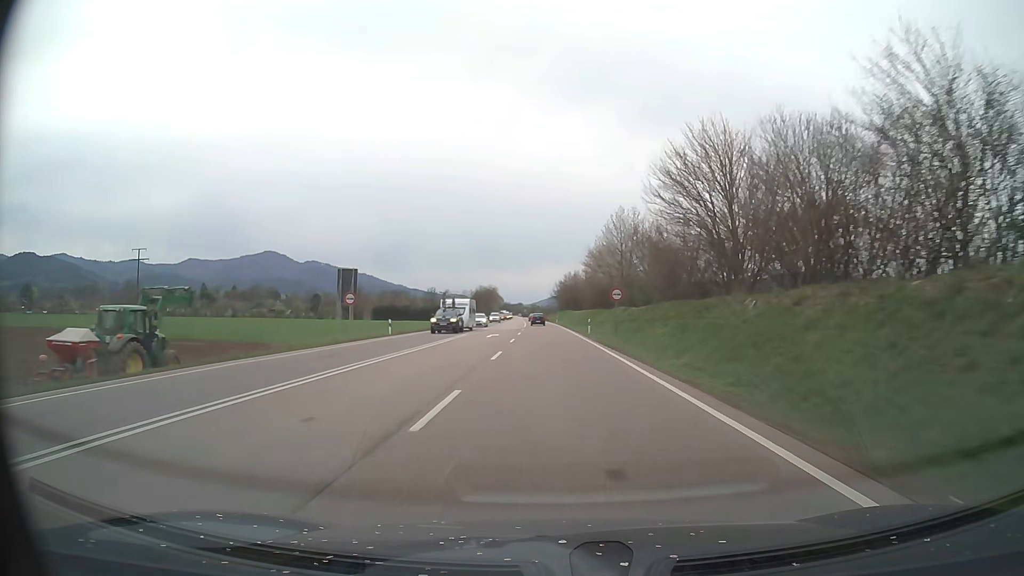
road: trunk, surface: asphalt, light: Day
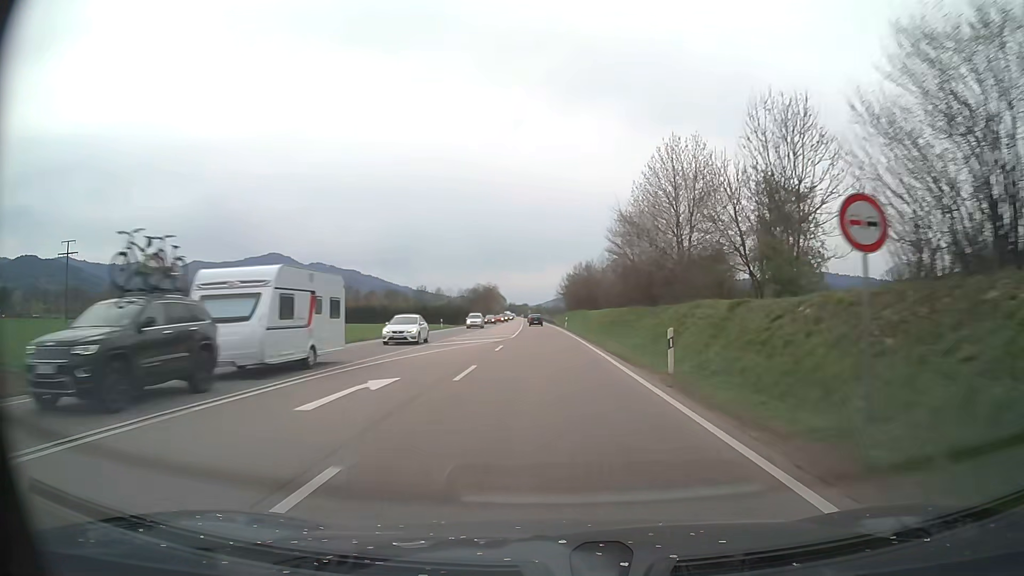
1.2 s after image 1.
(-0.1, +30.0) m; 0°
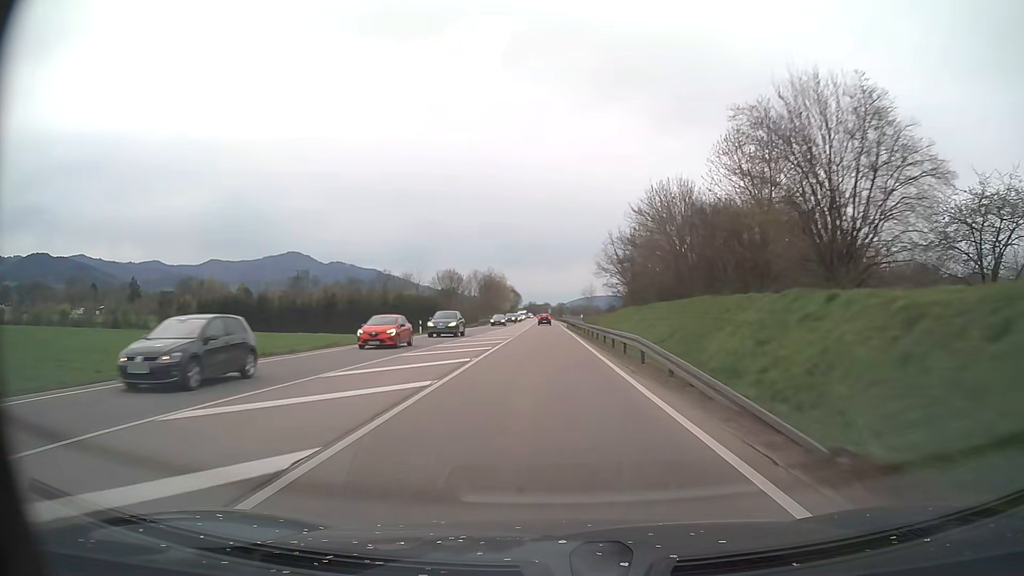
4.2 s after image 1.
(-1.5, +74.9) m; -2°
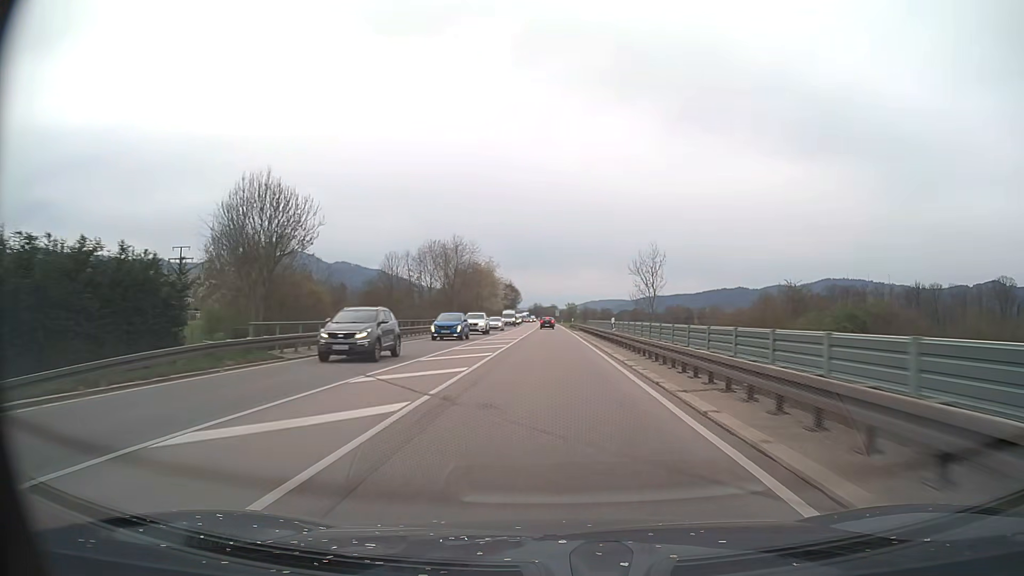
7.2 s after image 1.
(-0.5, +75.0) m; -1°
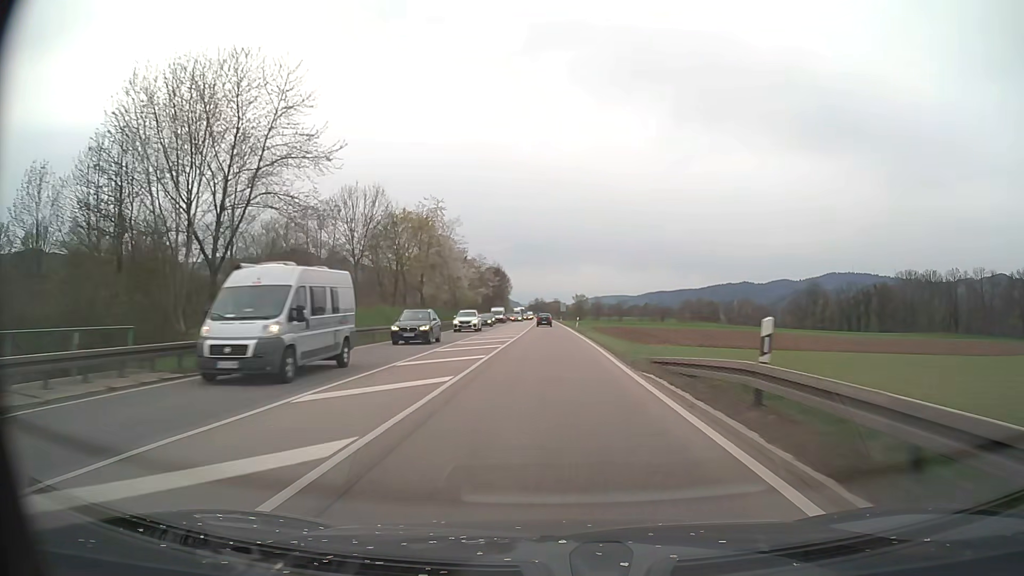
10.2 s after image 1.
(+0.2, +74.9) m; 0°
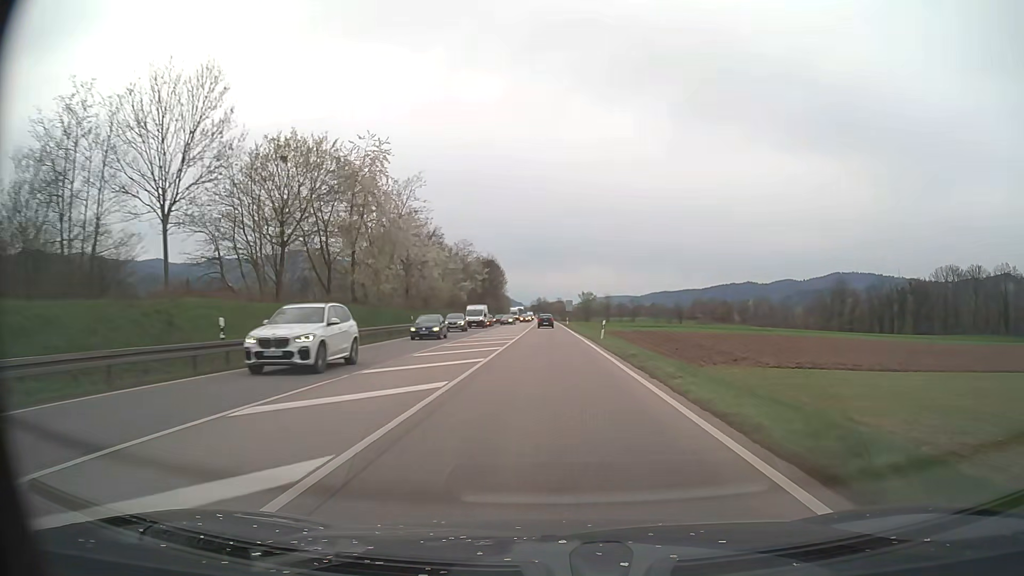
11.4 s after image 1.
(0.0, +30.0) m; 0°
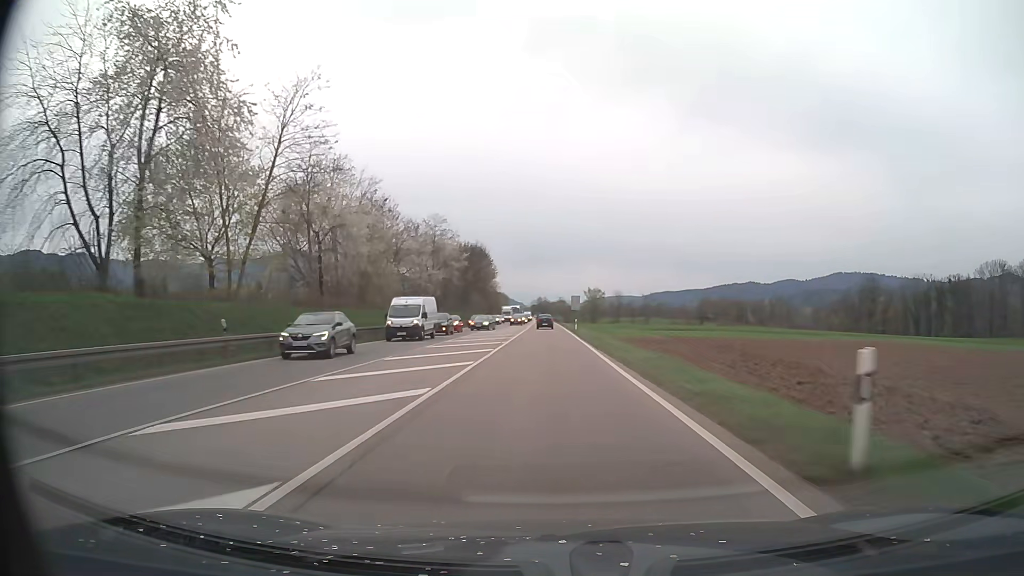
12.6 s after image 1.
(0.0, +30.0) m; 0°
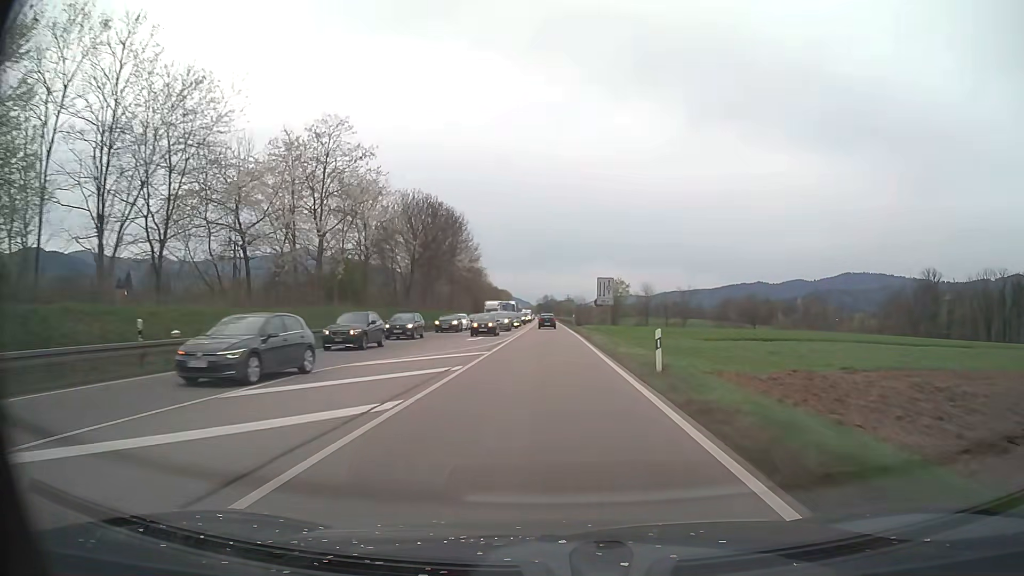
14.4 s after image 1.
(-0.2, +45.0) m; -1°
(0, +10) (0, +20) (0, +30) (0, +40) (0, +50) (0, +60) (0, +70) (0, +80) (-1, +90) (-1, +100) m
